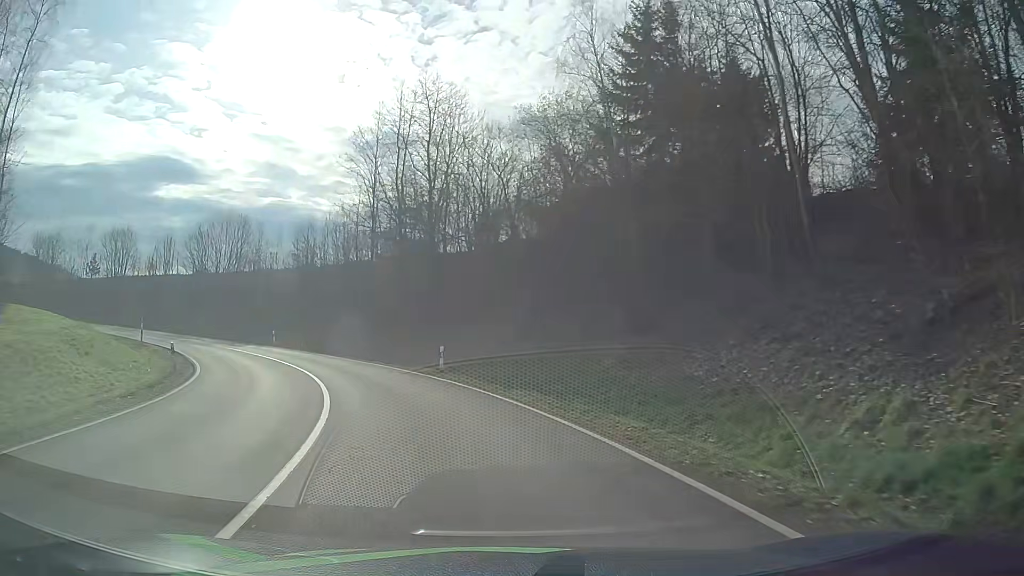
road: secondary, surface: asphalt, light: Day
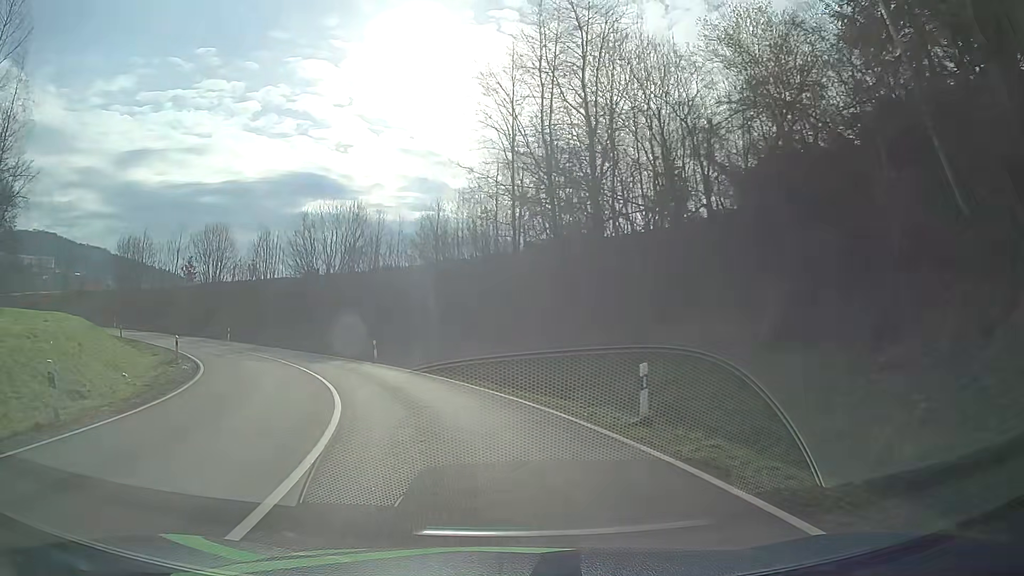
(-1.5, +13.8) m; -13°
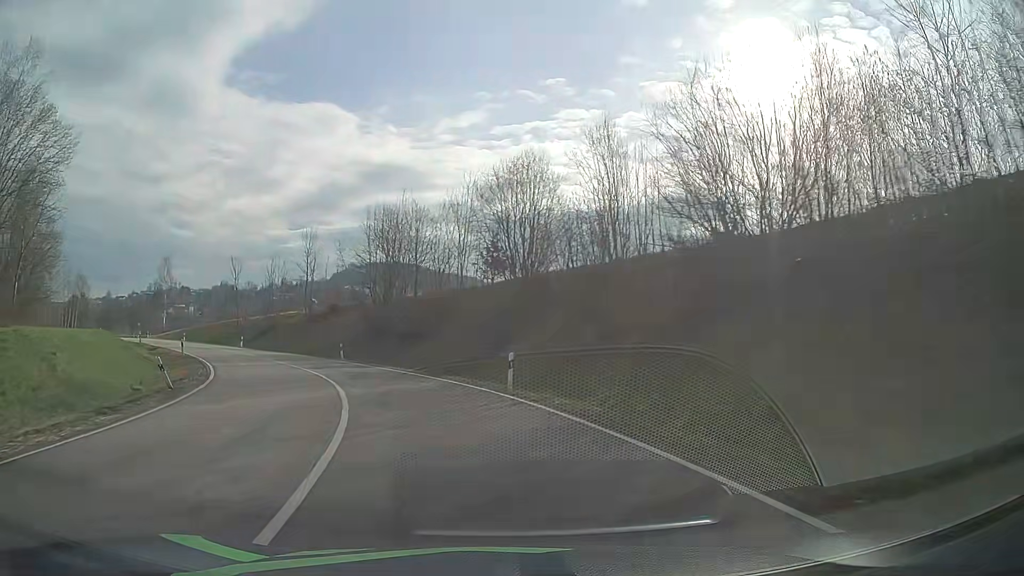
(-10.6, +33.8) m; -34°
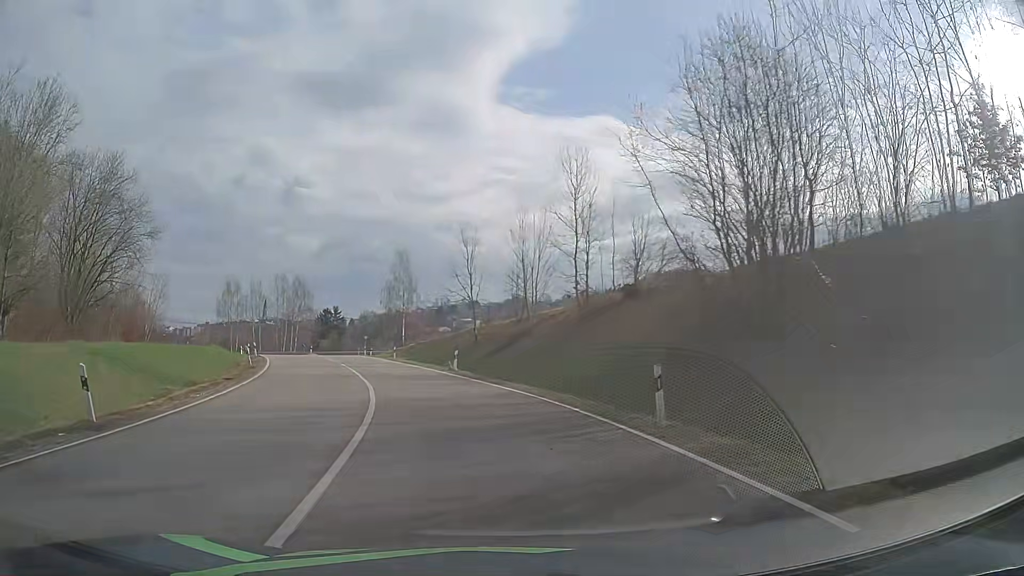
(-6.8, +28.3) m; -26°
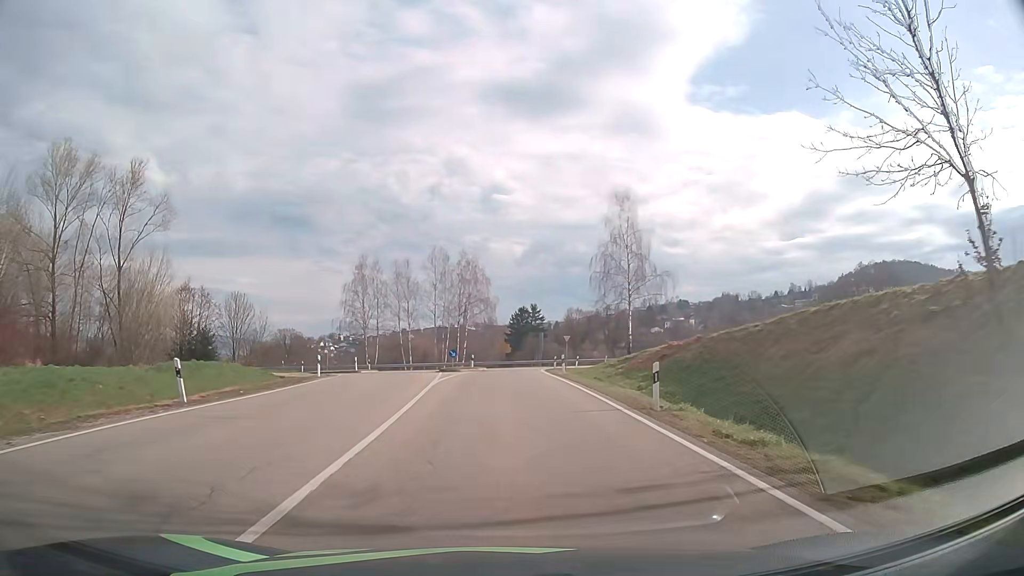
(-7.0, +37.0) m; -17°
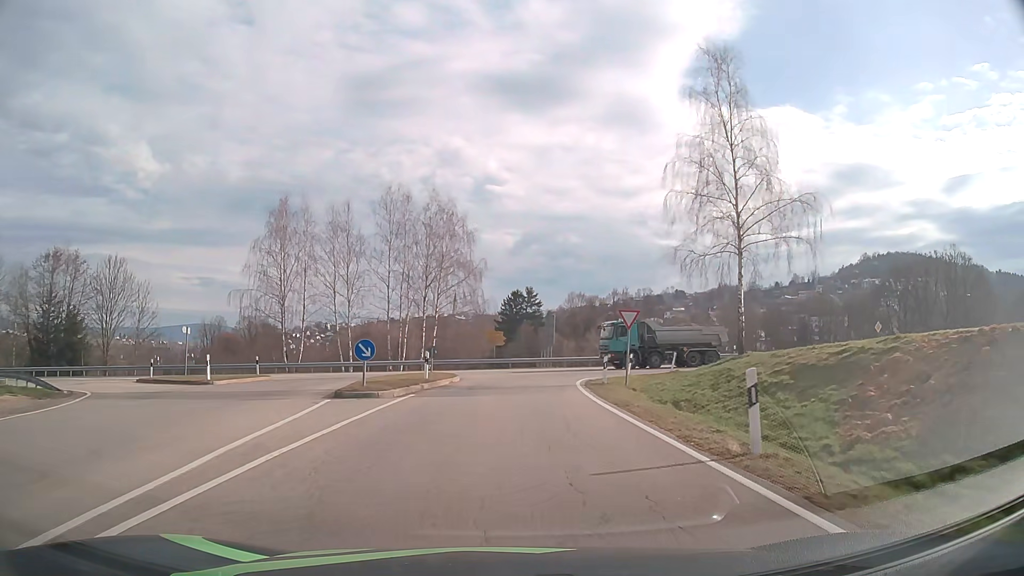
(-0.2, +27.6) m; 0°
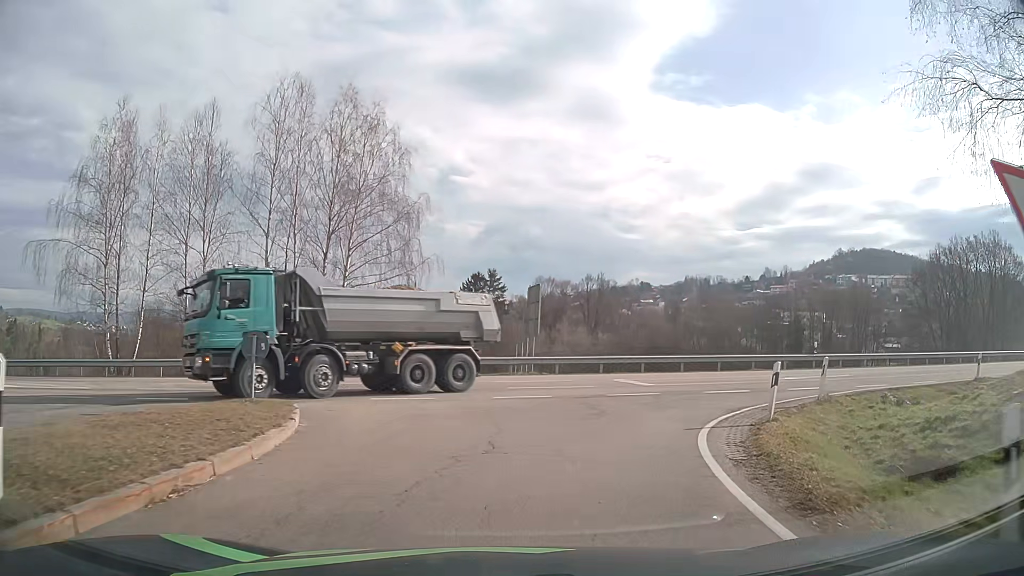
(+0.4, +20.3) m; +3°
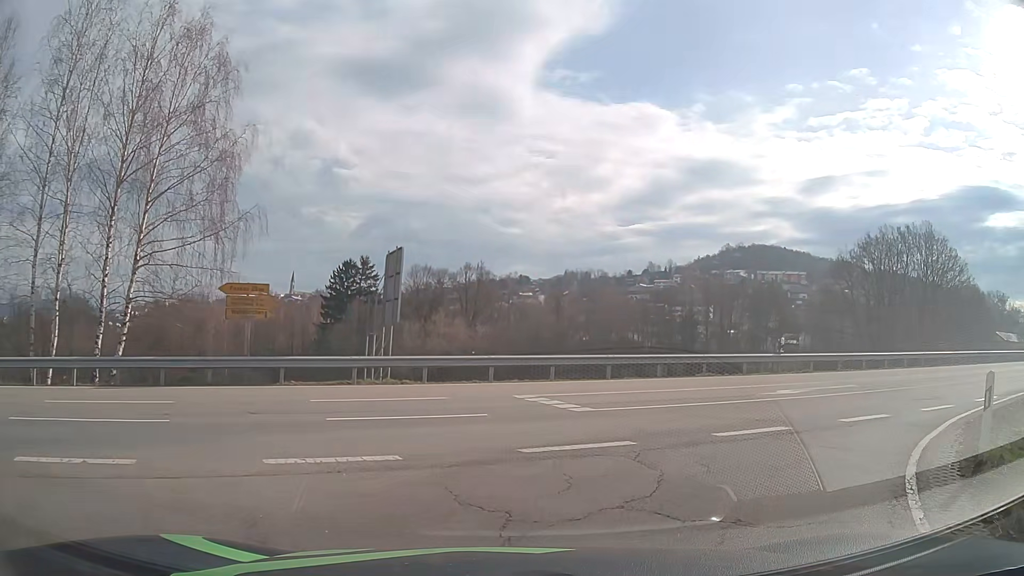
(+0.7, +9.5) m; +10°
(+3, +10) (+10, +16) (+19, +20) (+28, +24) (+38, +28) (+47, +32) (+56, +36) (+65, +40) (+74, +44) (+84, +48) m
